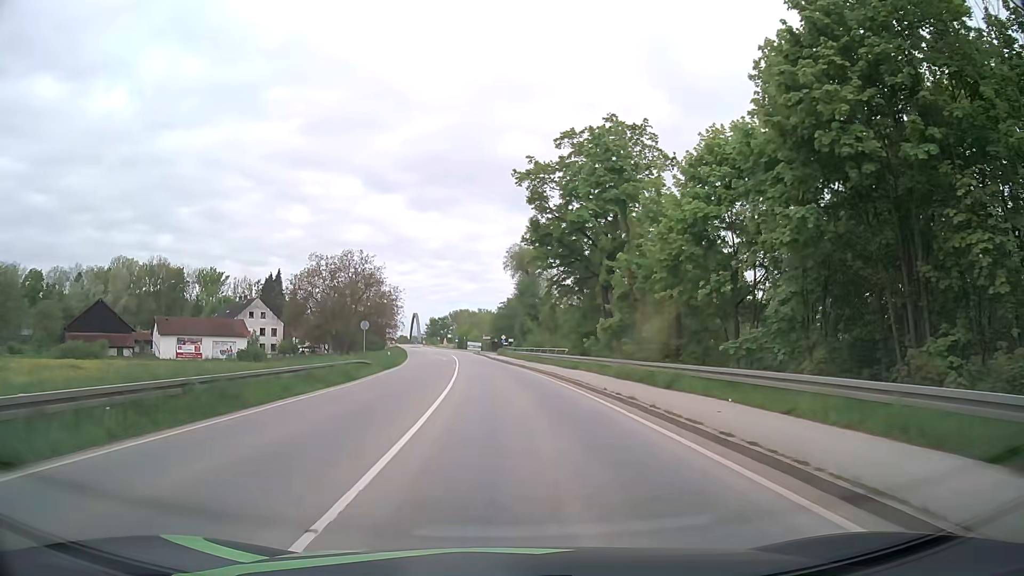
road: primary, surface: asphalt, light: Day
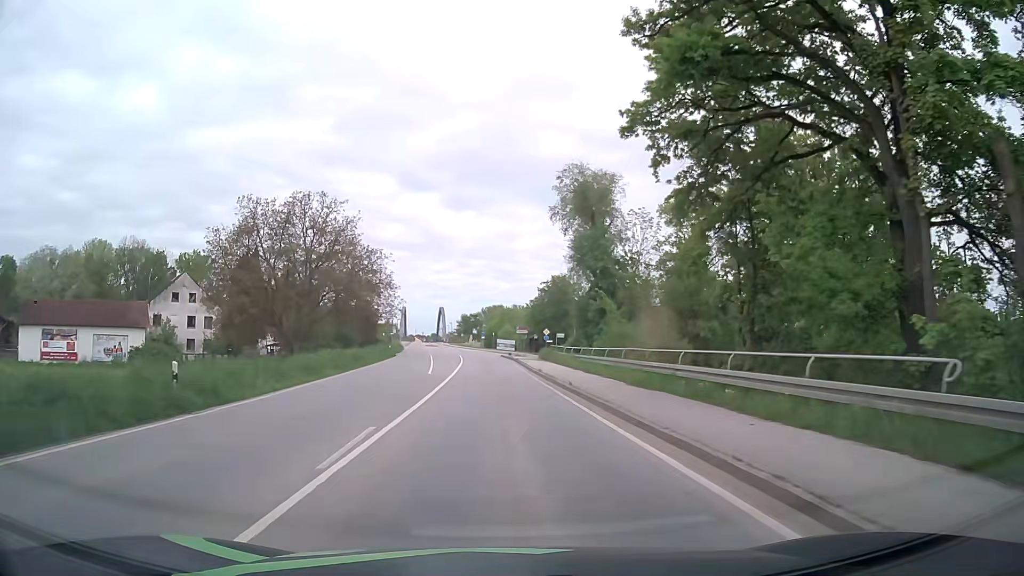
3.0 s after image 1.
(-1.1, +38.4) m; -3°
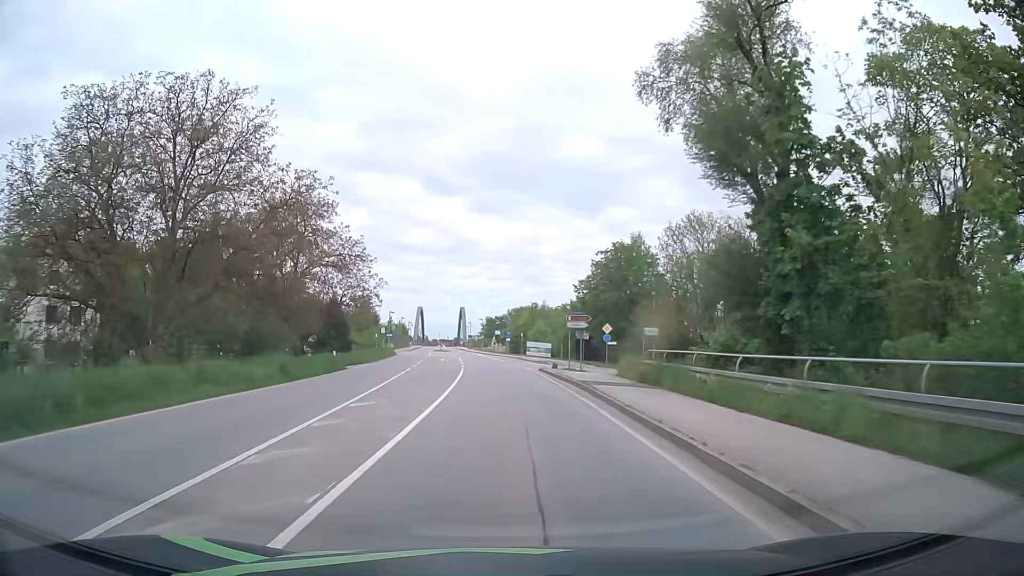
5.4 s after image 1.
(-0.8, +31.4) m; -2°
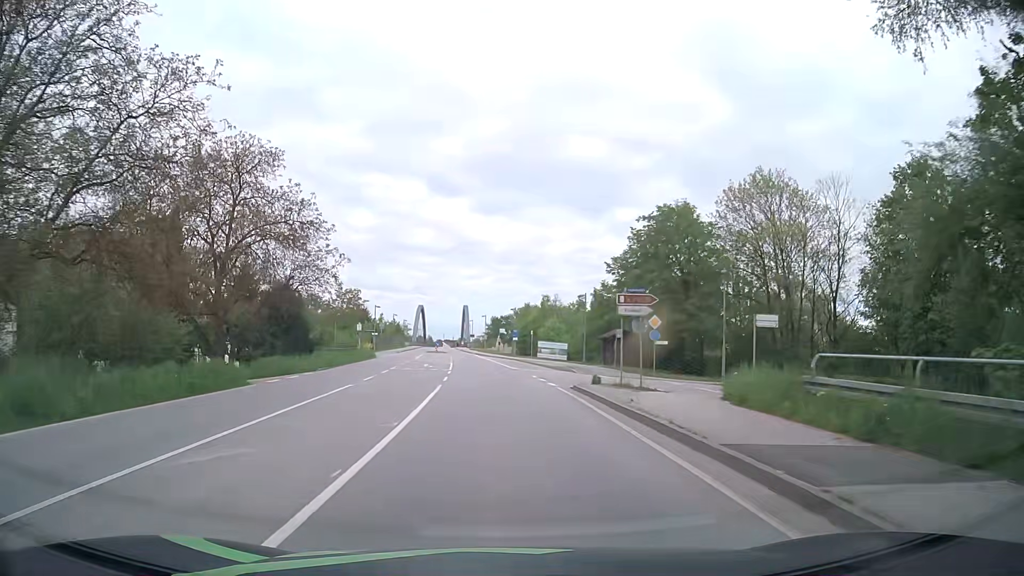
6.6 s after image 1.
(-0.2, +15.5) m; -1°
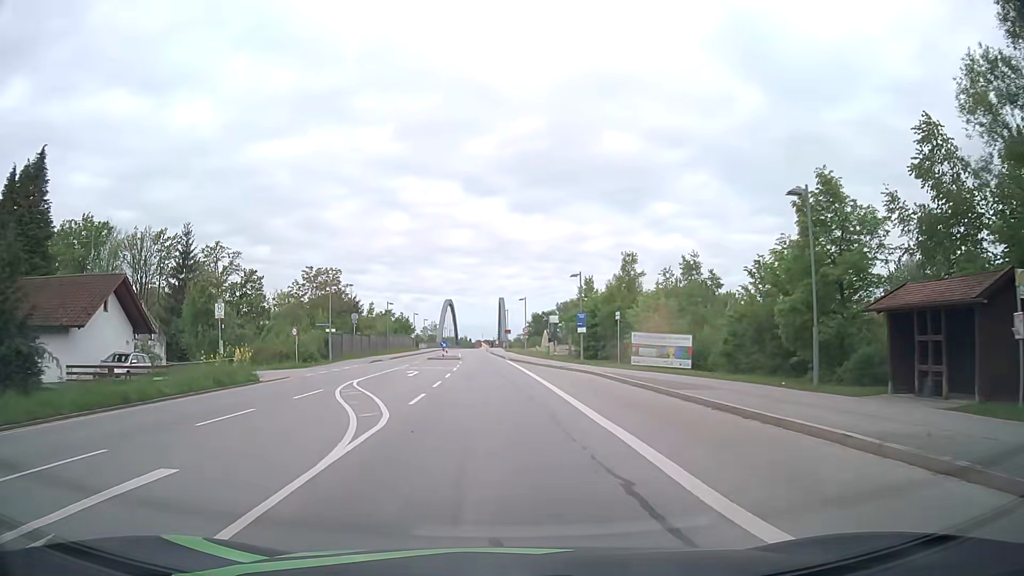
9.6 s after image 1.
(-0.9, +37.2) m; -3°
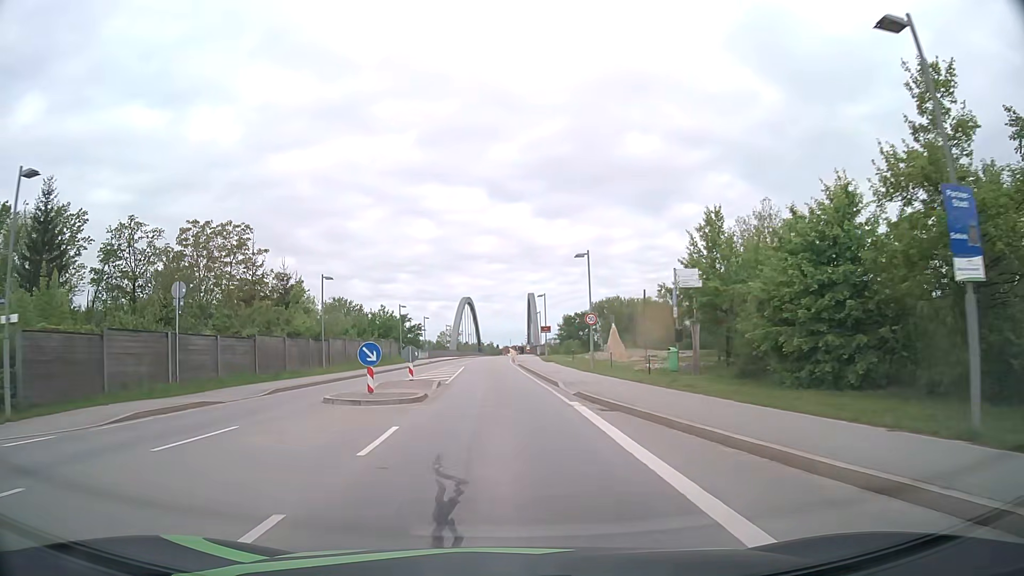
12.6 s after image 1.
(-0.7, +35.9) m; -2°
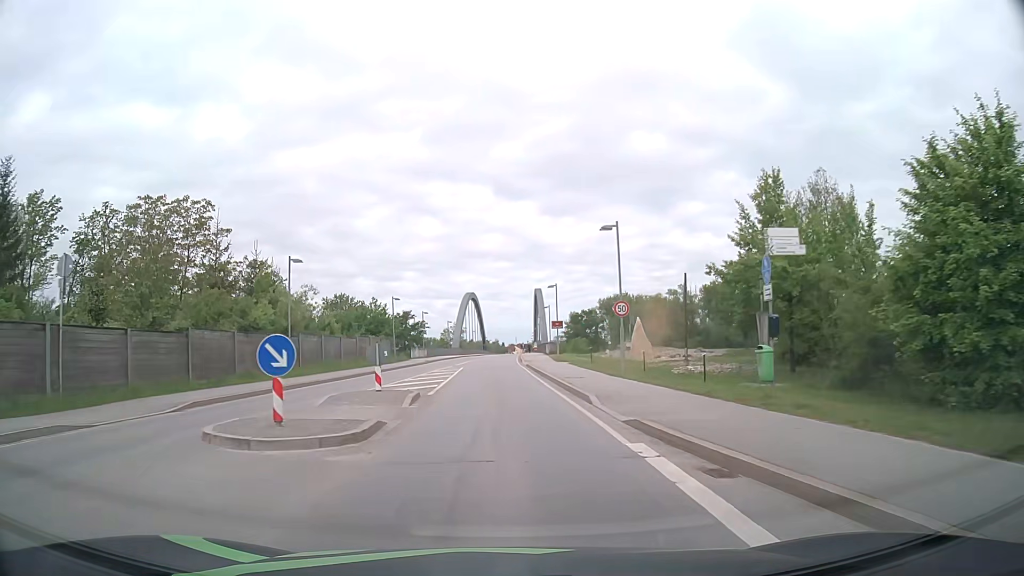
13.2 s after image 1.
(0.0, +7.3) m; 0°
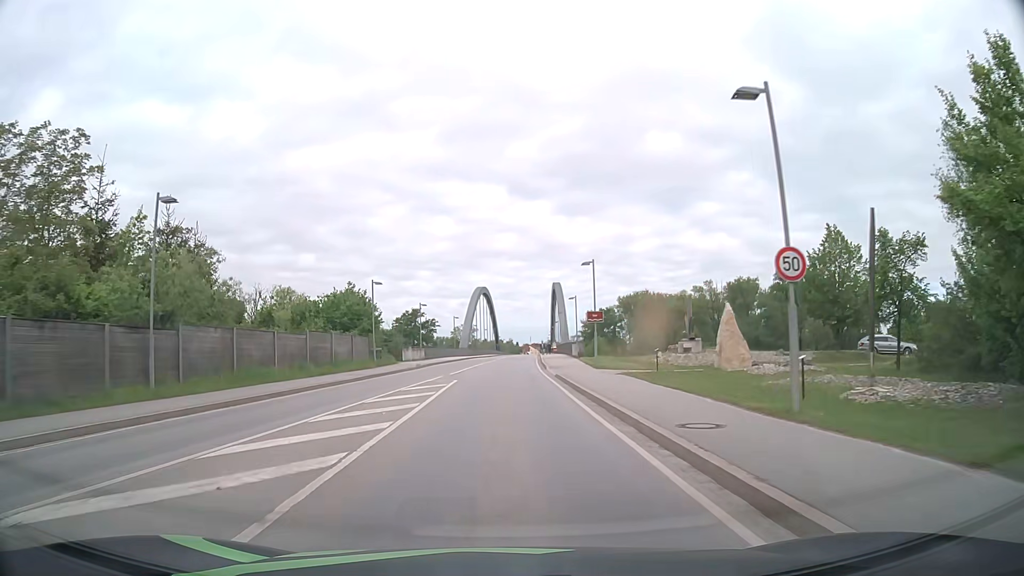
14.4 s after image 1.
(-0.2, +14.8) m; -1°
